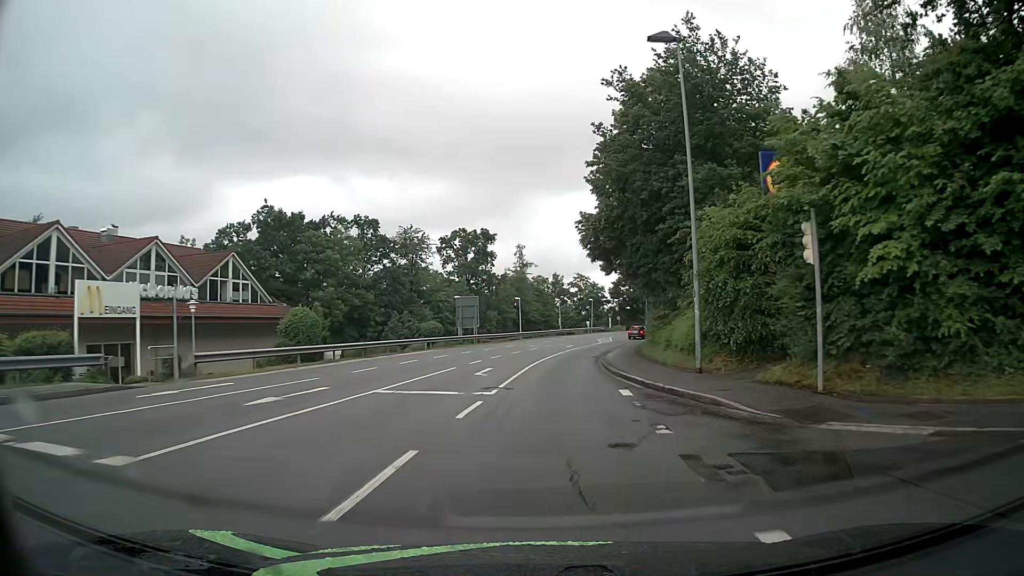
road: tertiary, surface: asphalt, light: Day
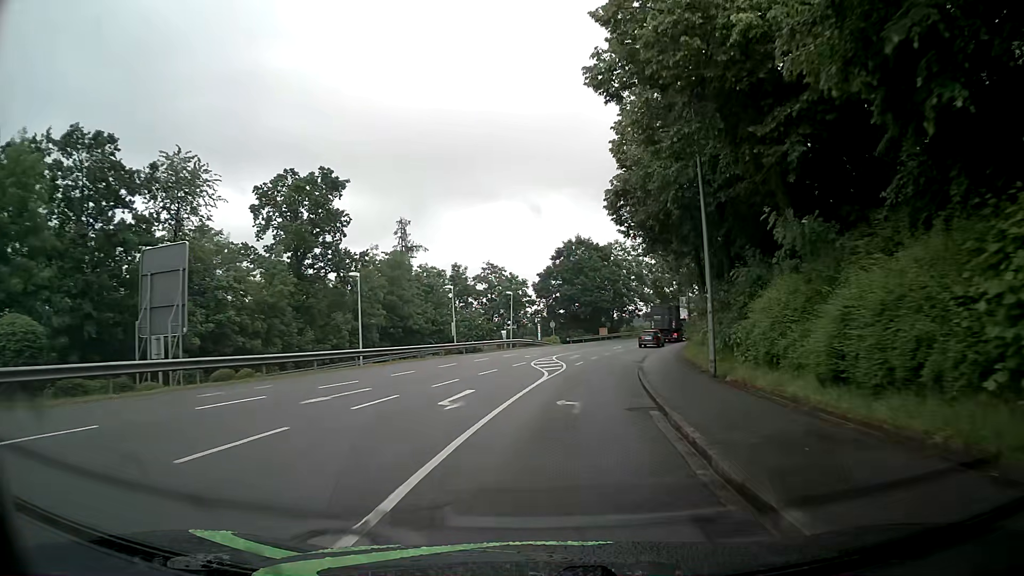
(+2.0, +39.8) m; +8°
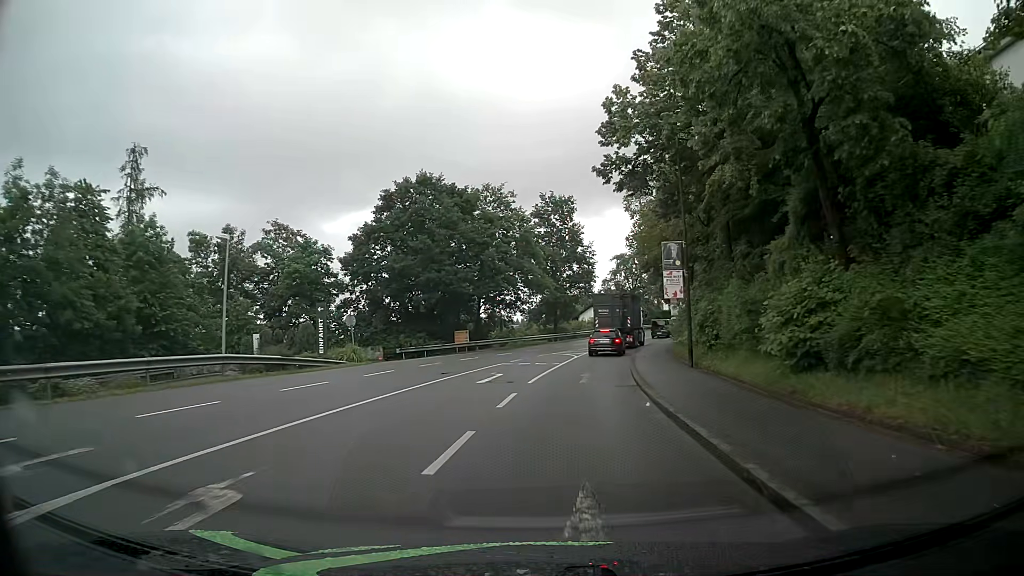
(+3.5, +35.8) m; +11°
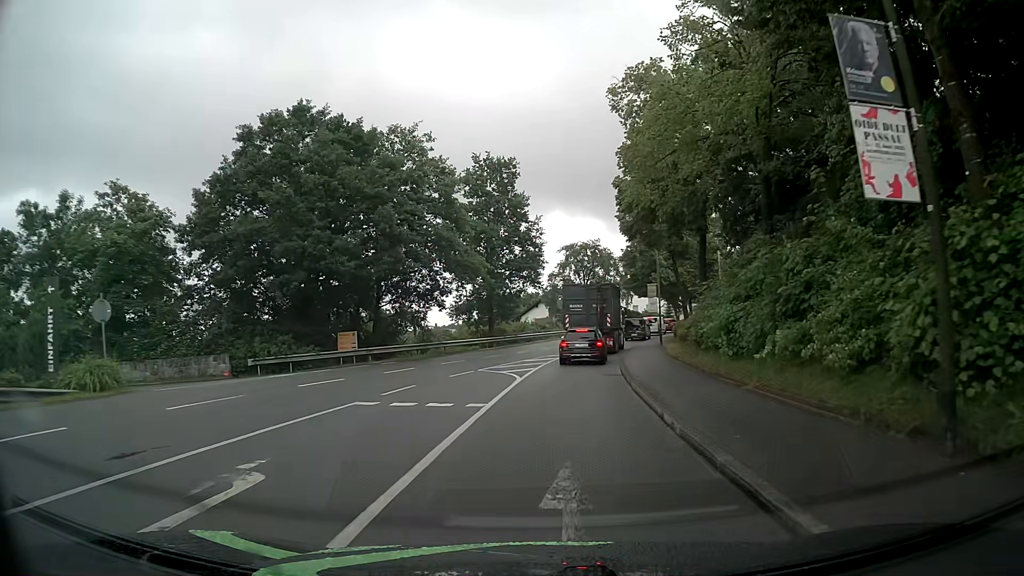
(+0.5, +15.8) m; +6°
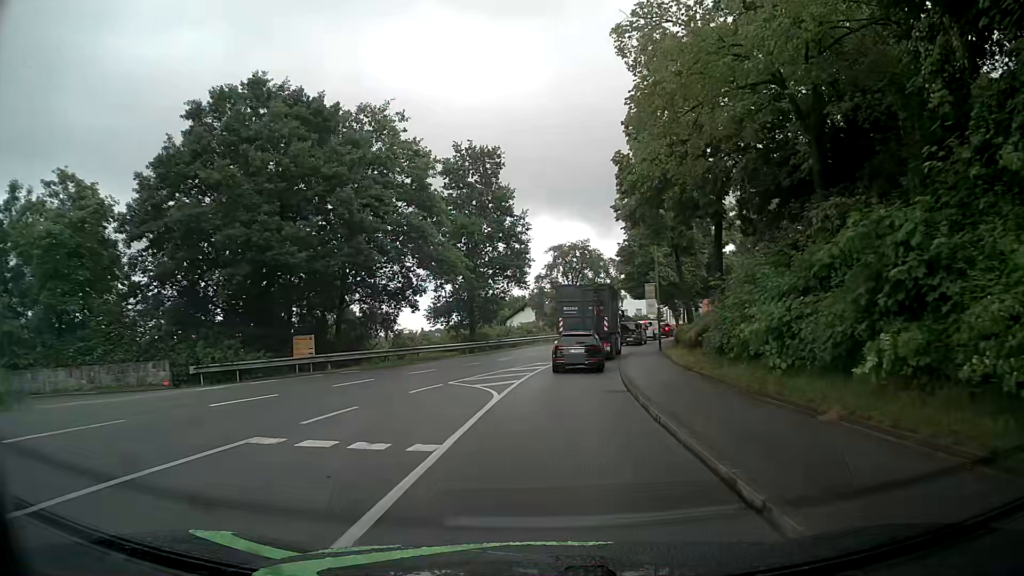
(-0.1, +4.3) m; -1°
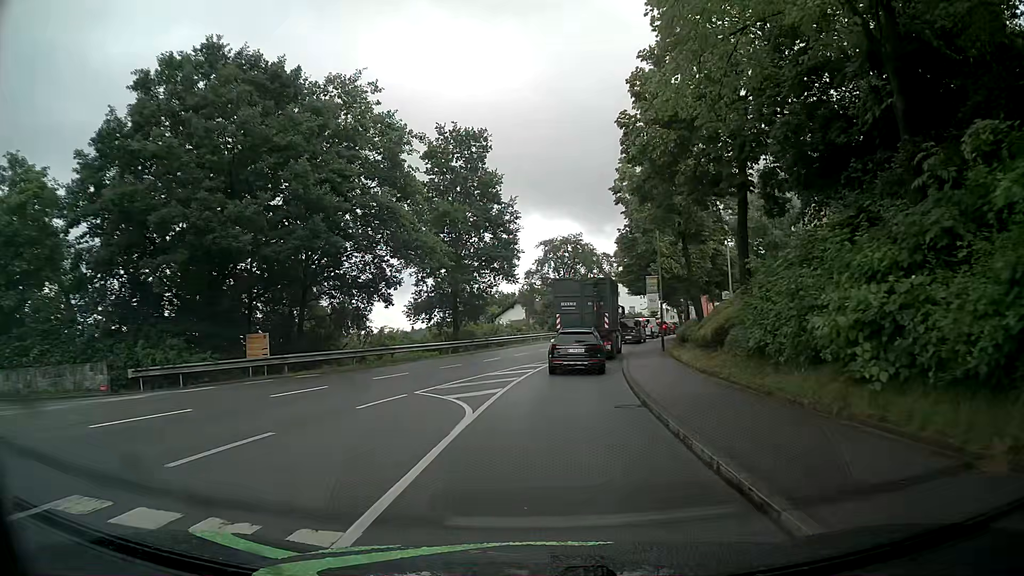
(+0.1, +3.8) m; +2°
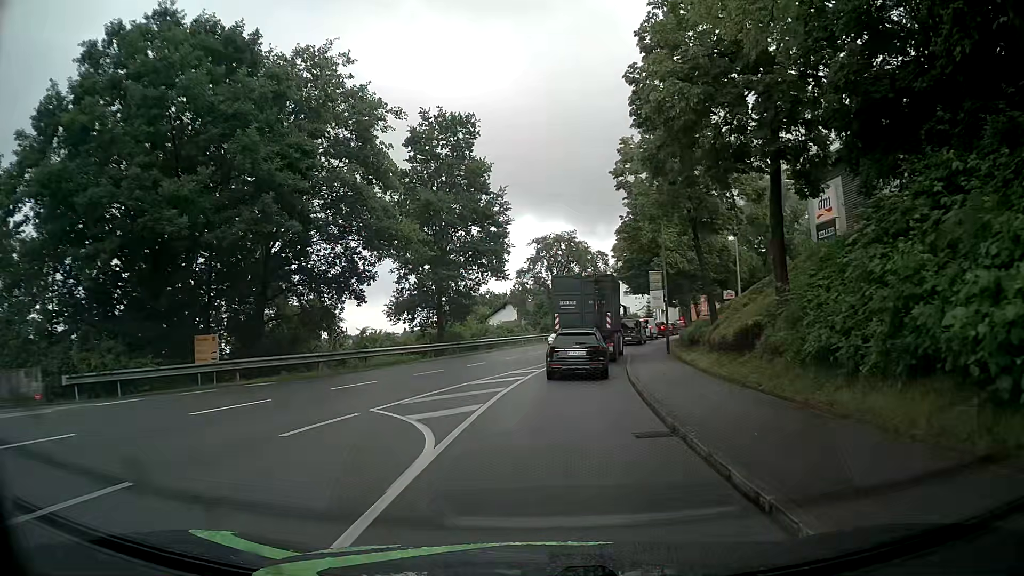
(0.0, +3.4) m; +1°
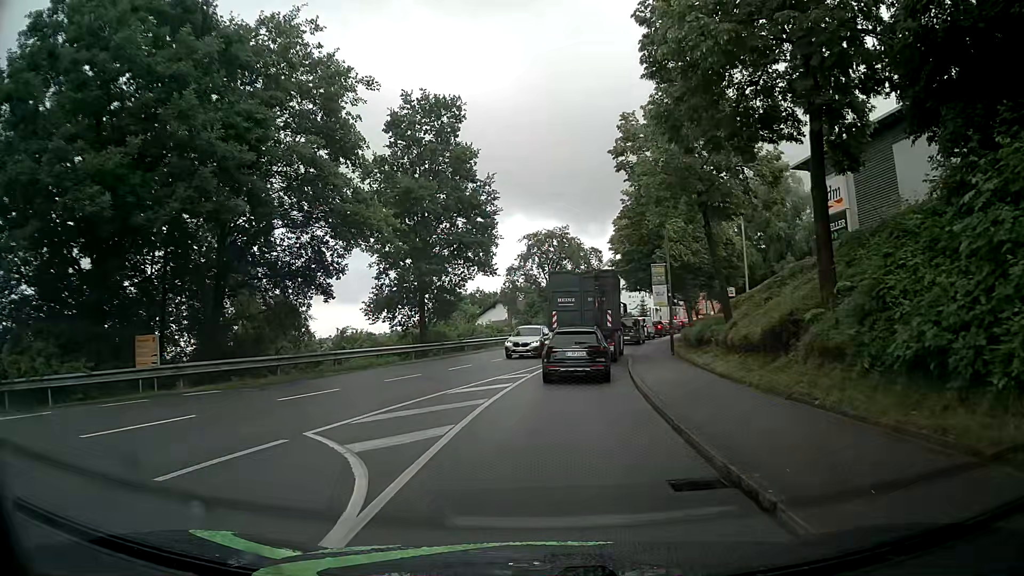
(0.0, +3.0) m; +2°
